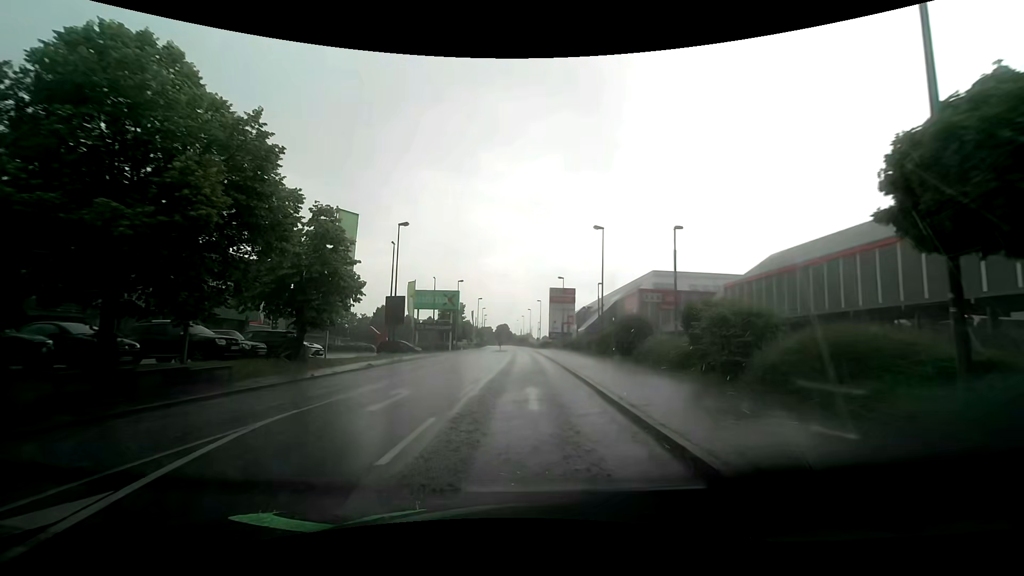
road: tertiary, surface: asphalt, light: Day
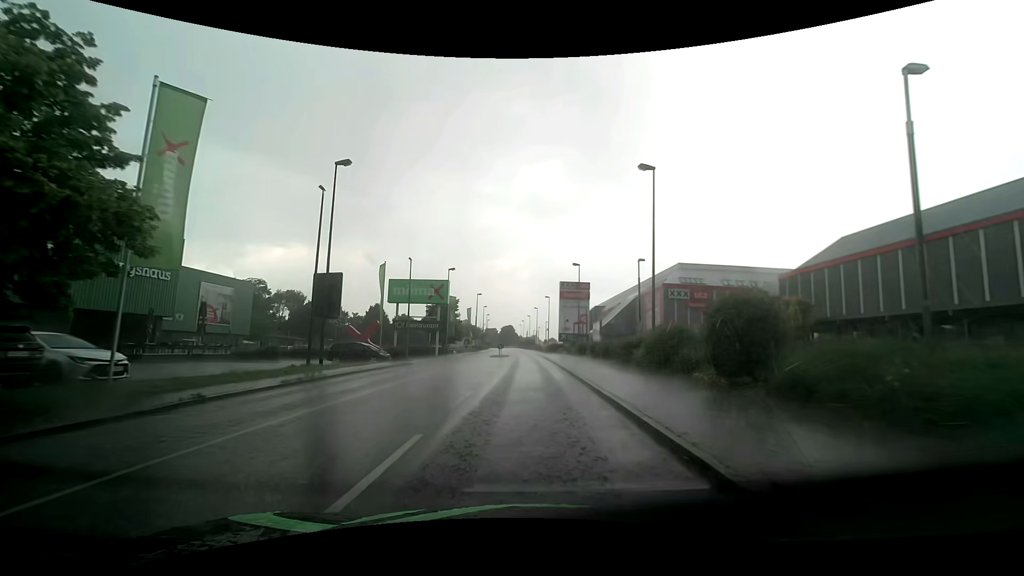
(0.0, +13.8) m; 0°
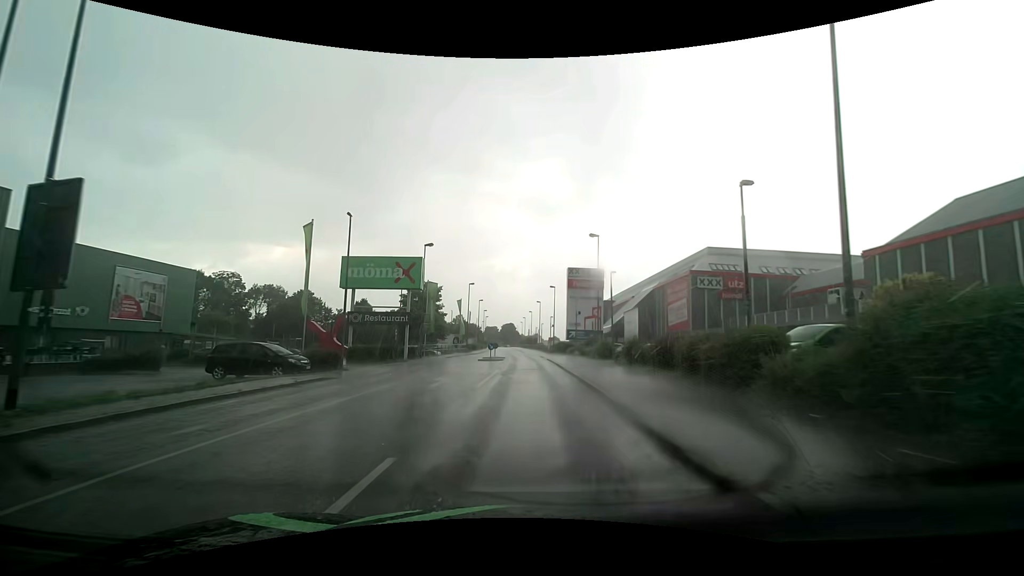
(-0.1, +14.2) m; -1°
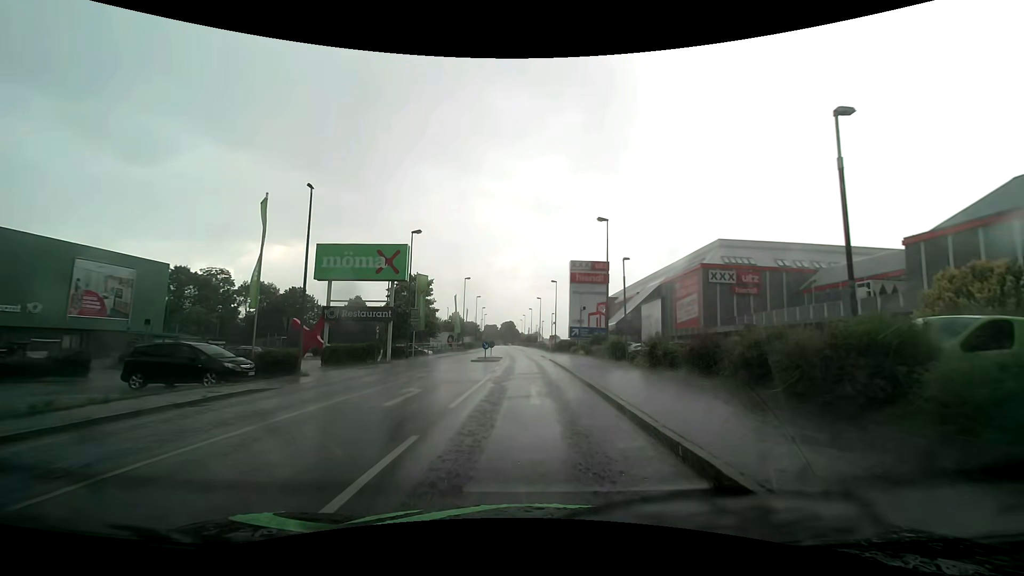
(0.0, +4.8) m; 0°
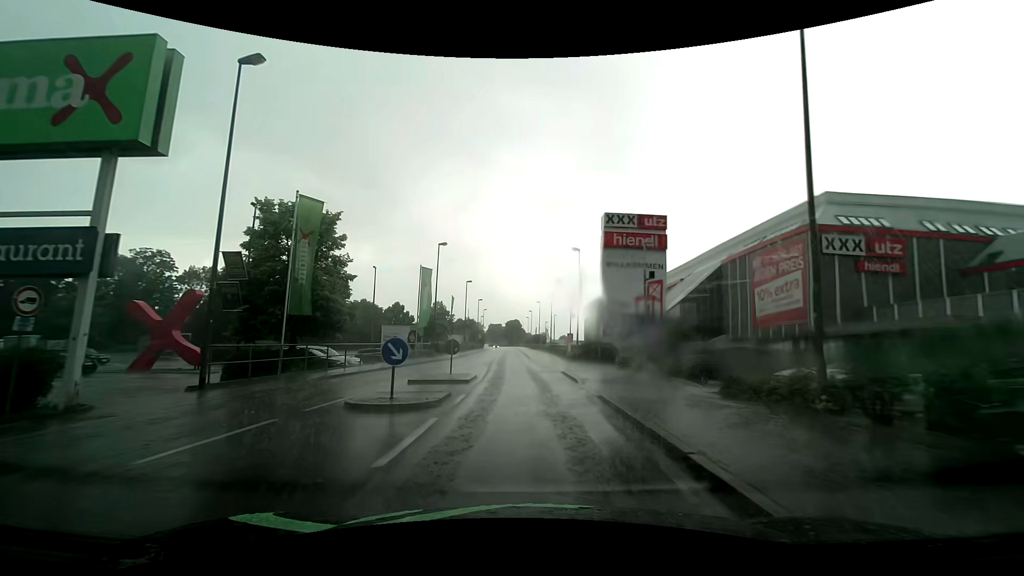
(-0.2, +24.7) m; -1°
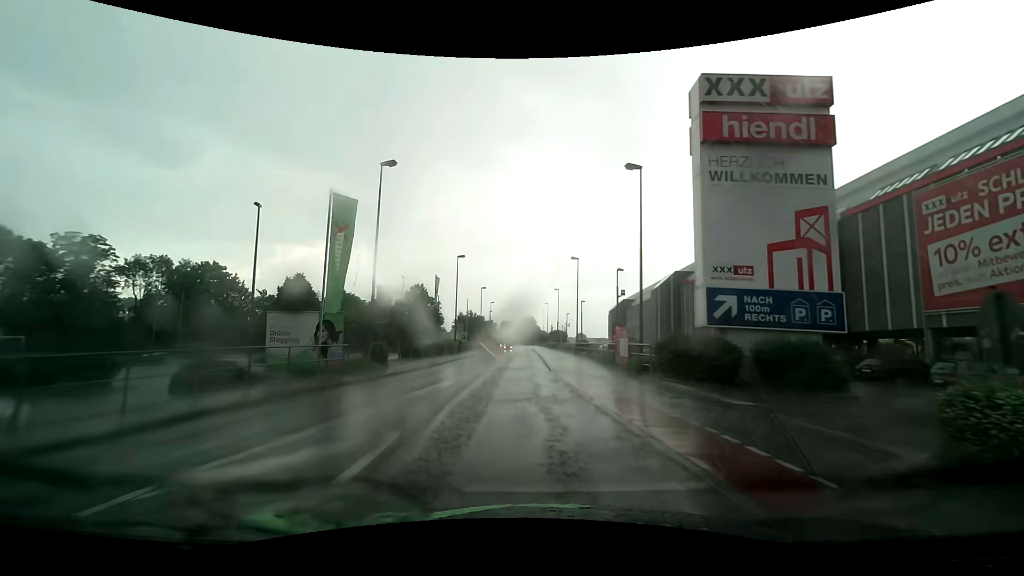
(-0.2, +20.8) m; -2°
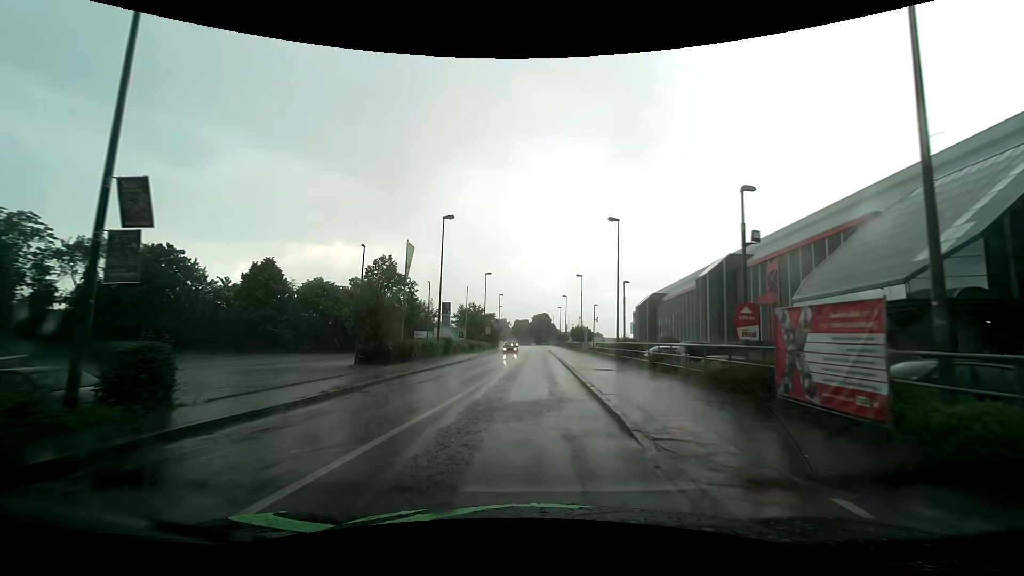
(-0.2, +16.2) m; -1°
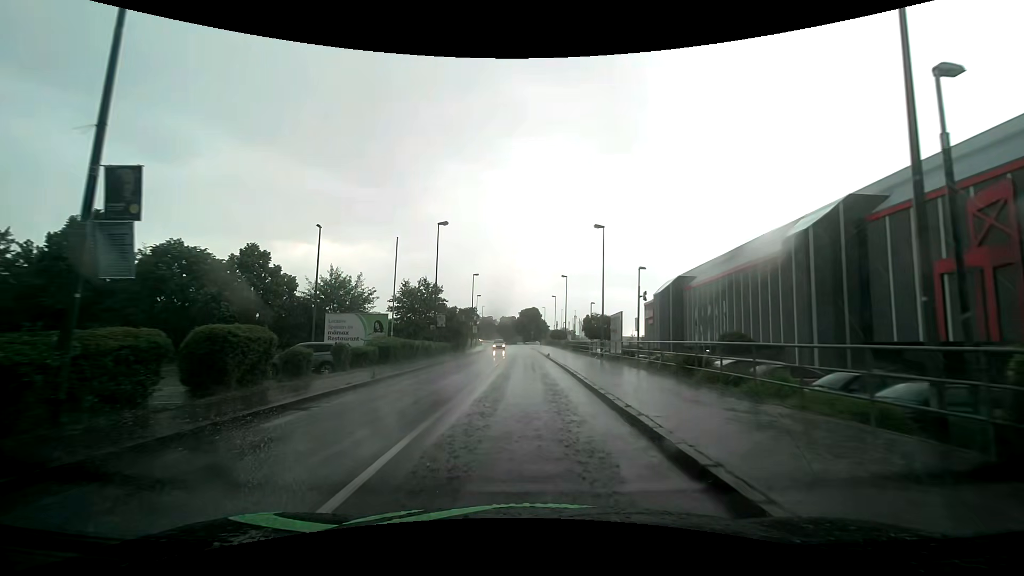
(+0.1, +27.5) m; +2°
(0, +10) (0, +20) (0, +30) (-1, +40) (-1, +50) (-1, +60) (-1, +70) (-2, +80) (-2, +90) (-2, +100) m
